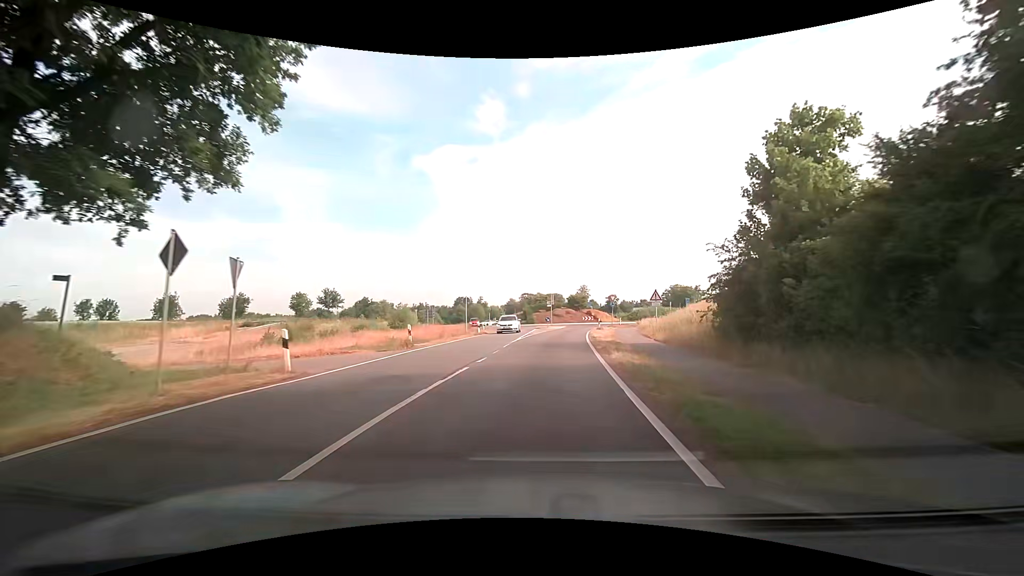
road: secondary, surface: asphalt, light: Day
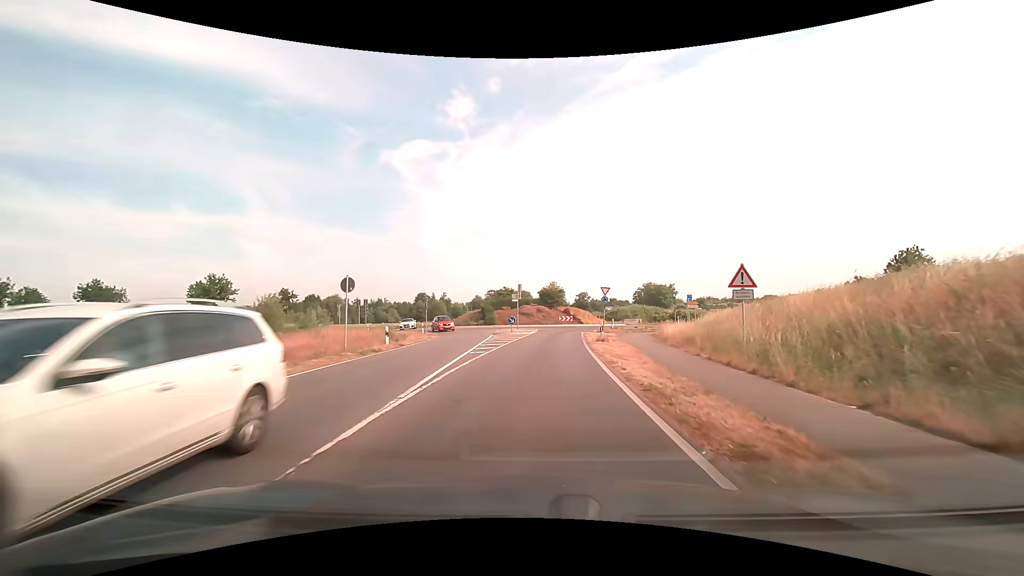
(+0.4, +18.8) m; +3°
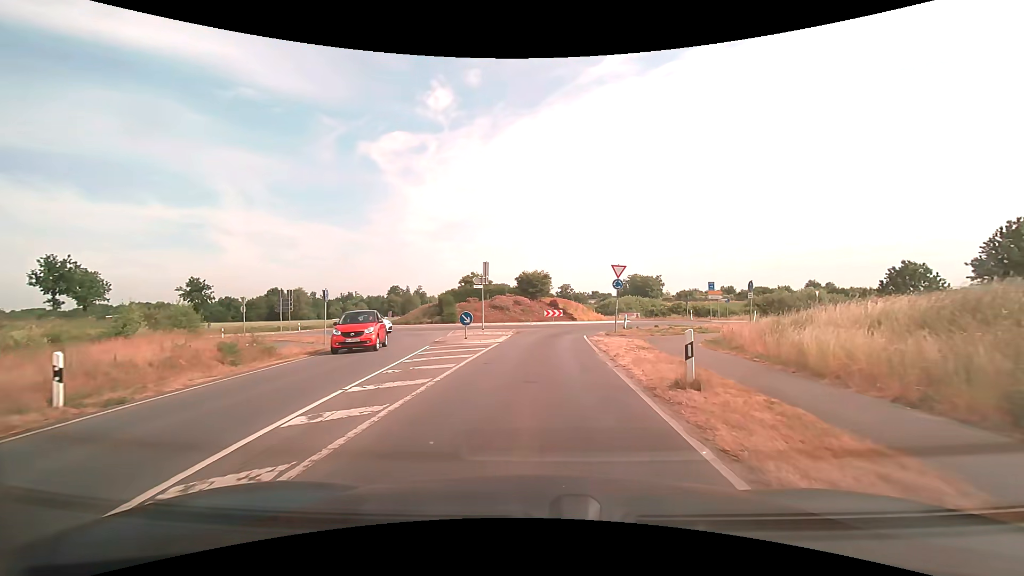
(+0.4, +15.7) m; +2°
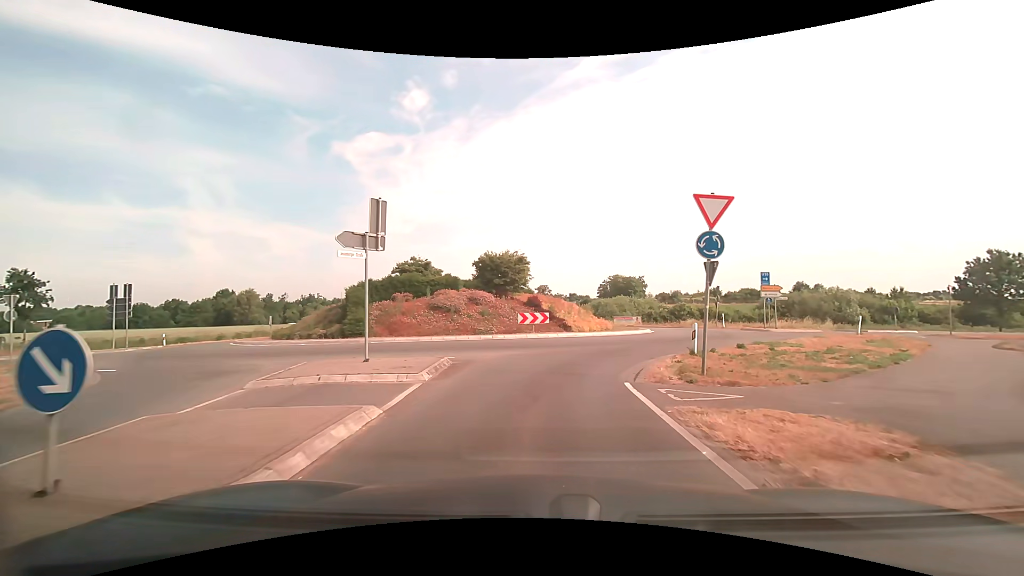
(+0.4, +17.4) m; +2°
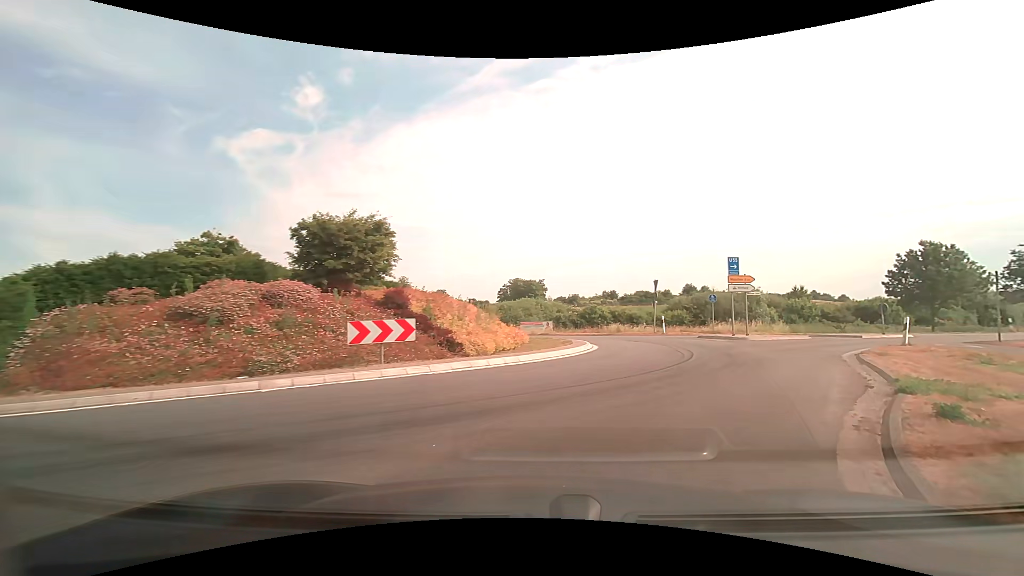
(+0.8, +12.4) m; +11°
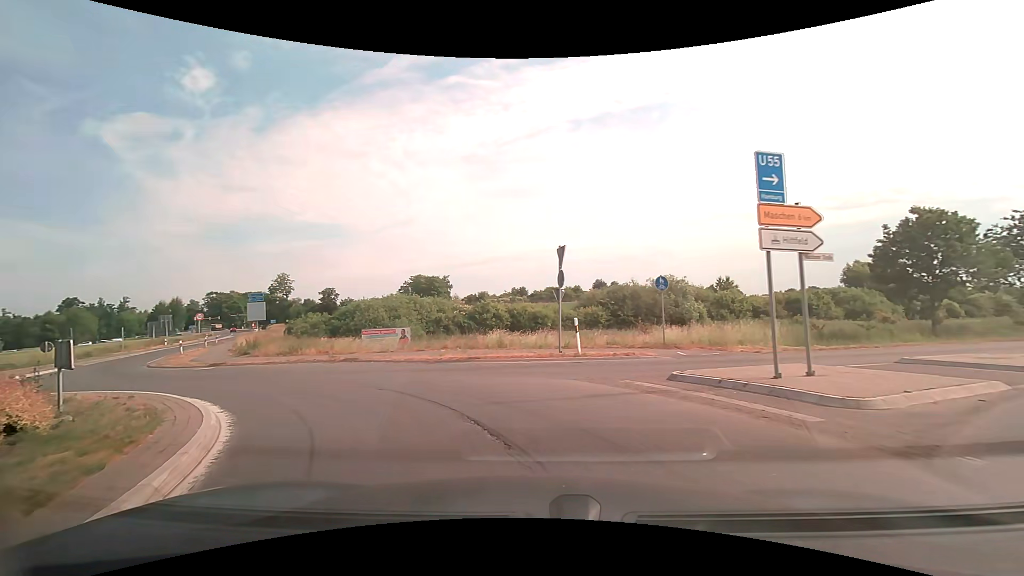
(+4.1, +17.4) m; +10°
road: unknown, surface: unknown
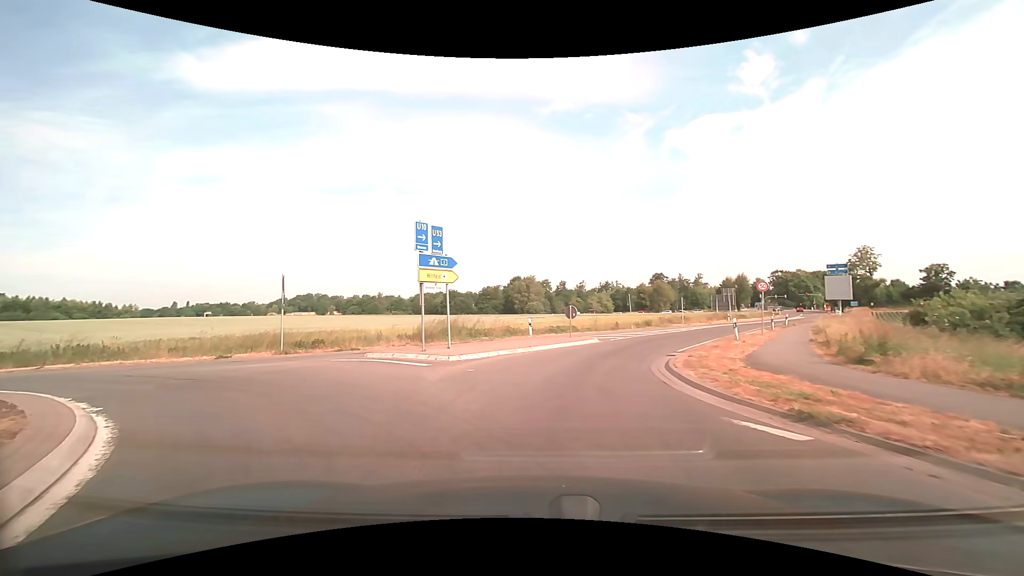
(-8.0, +15.2) m; -59°
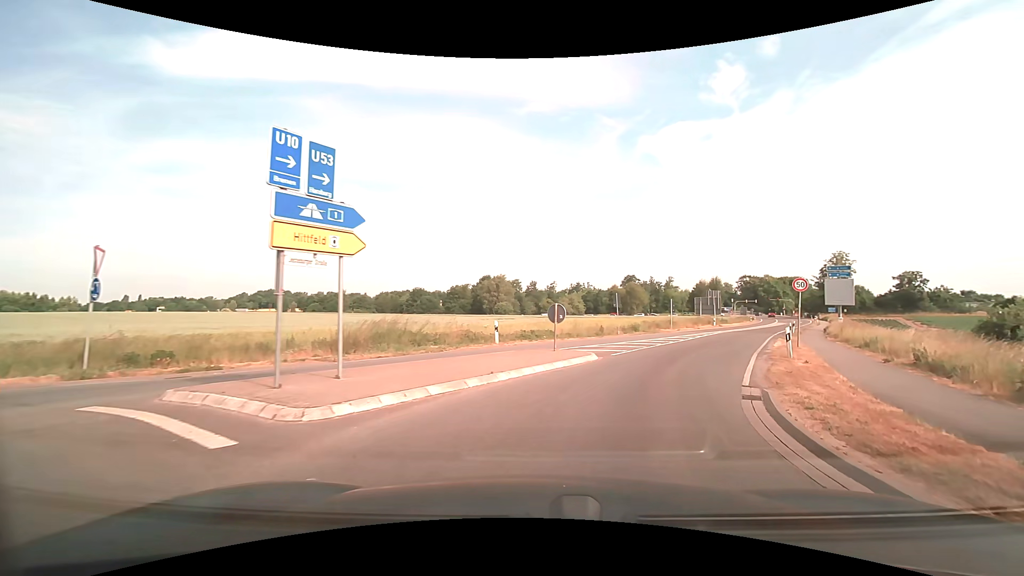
(0.0, +7.6) m; +3°
(+2, +10) (+6, +19) (+10, +28) (+15, +37) (+20, +46) (+25, +54) (+30, +63) (+35, +71) (+40, +80) (+45, +89) m
